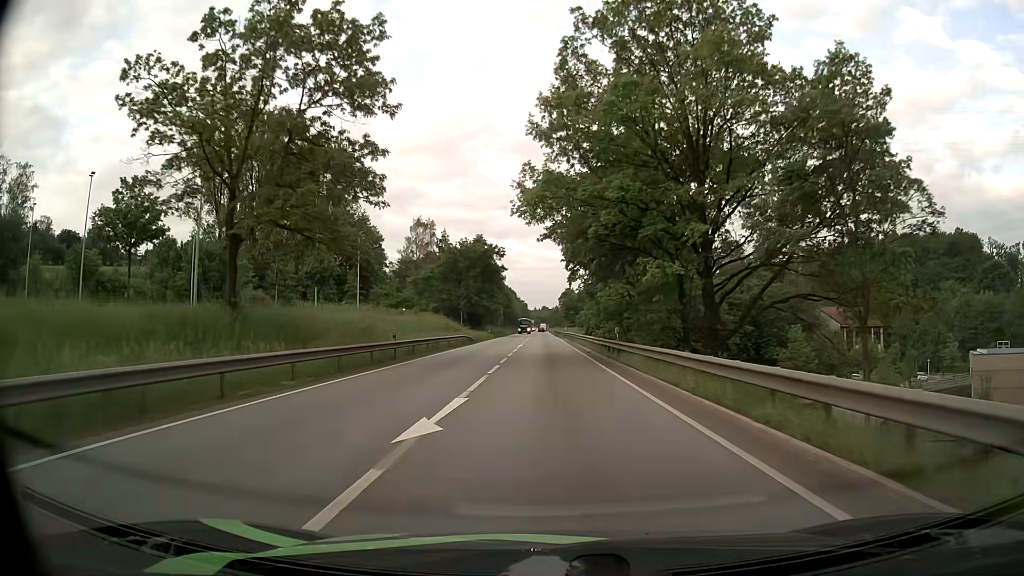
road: primary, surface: asphalt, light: Day
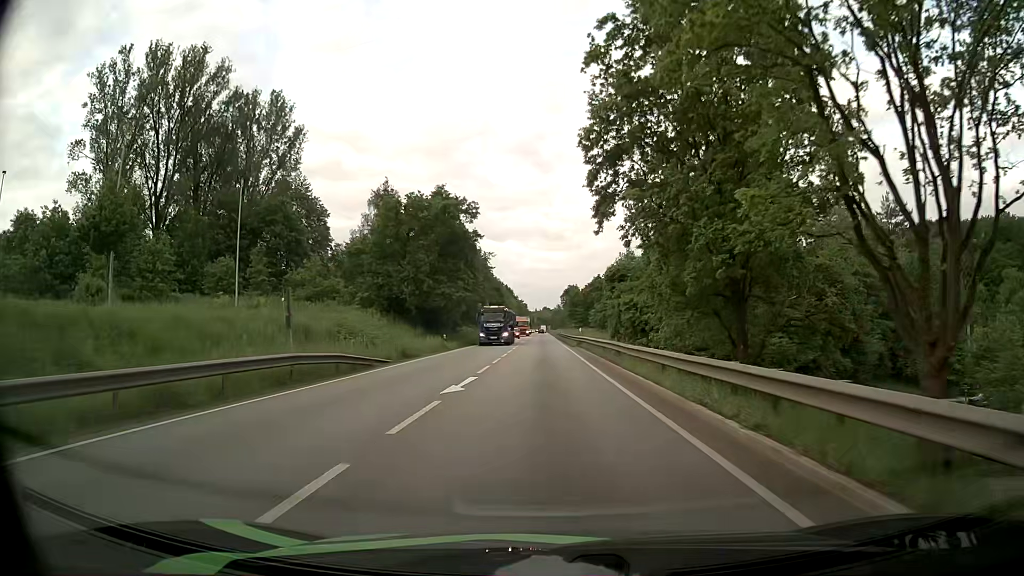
(0.0, +35.6) m; 0°
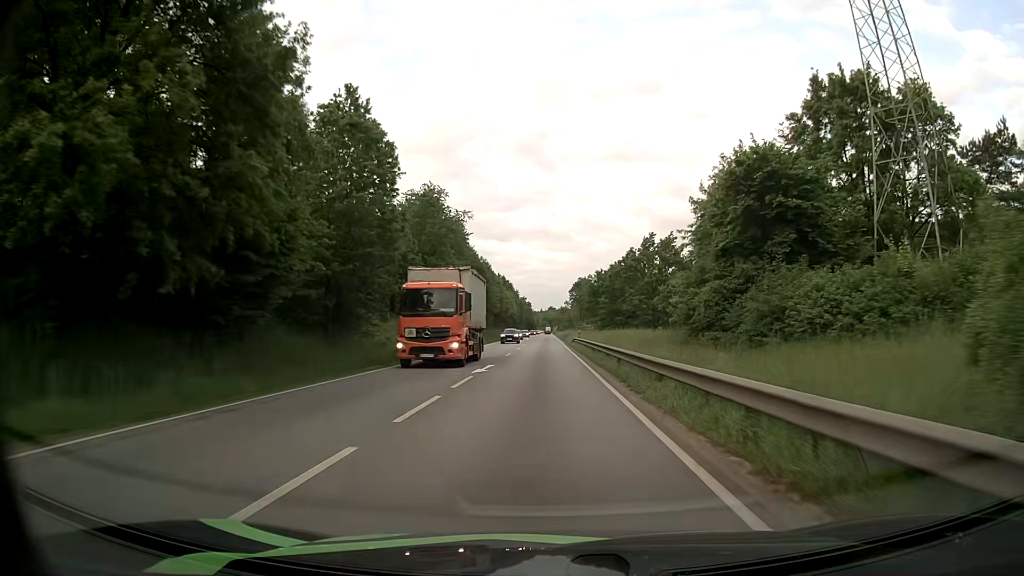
(-0.2, +47.3) m; 0°
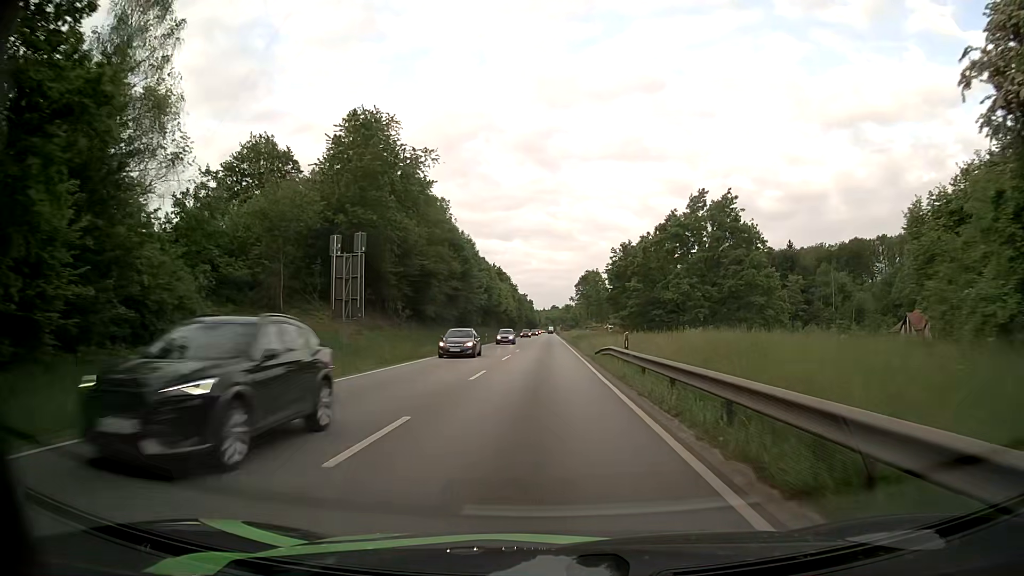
(-0.2, +29.4) m; -1°
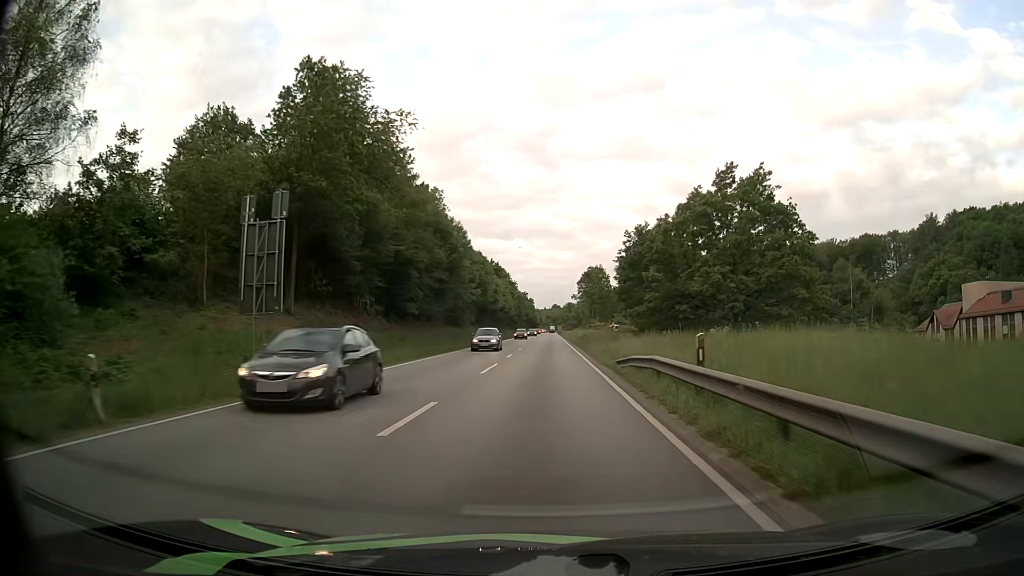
(0.0, +10.1) m; 0°
